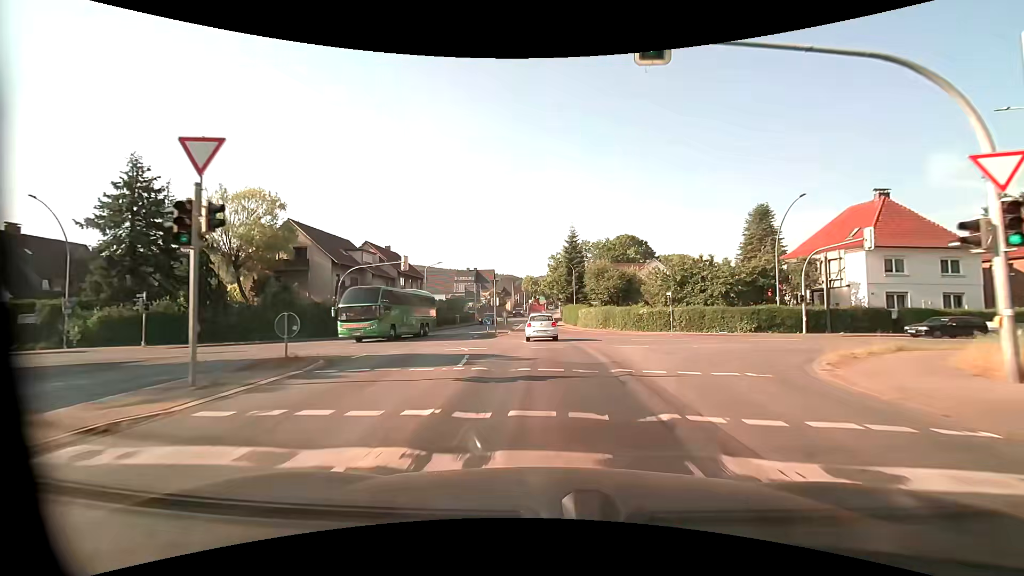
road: primary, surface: asphalt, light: Day
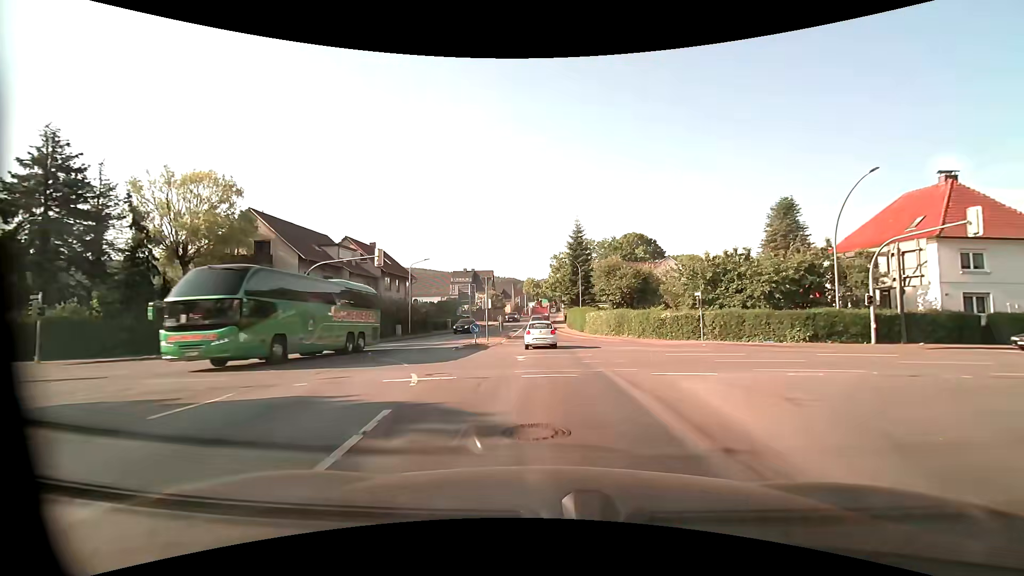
(0.0, +7.3) m; -1°
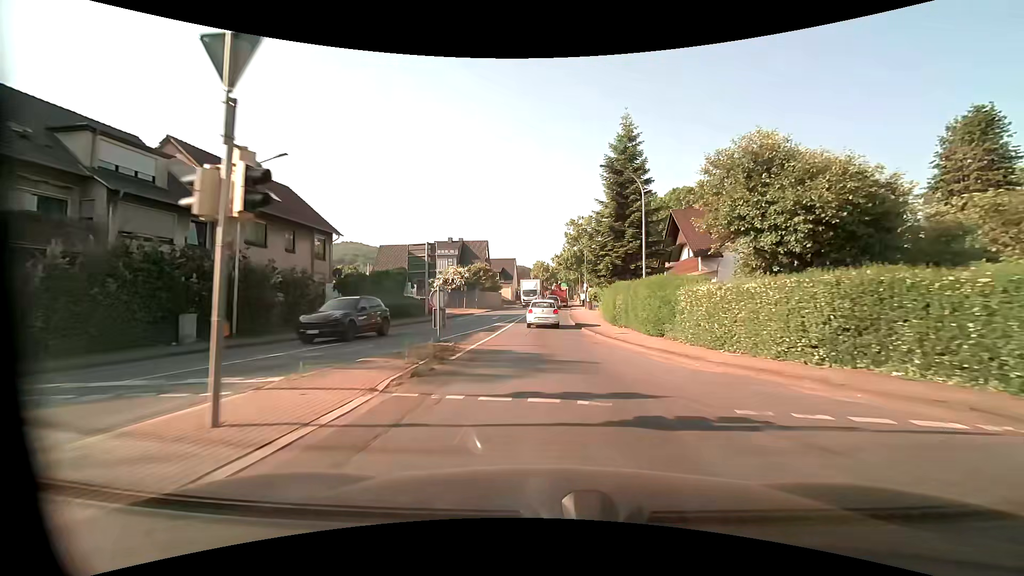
(-0.1, +29.6) m; 0°
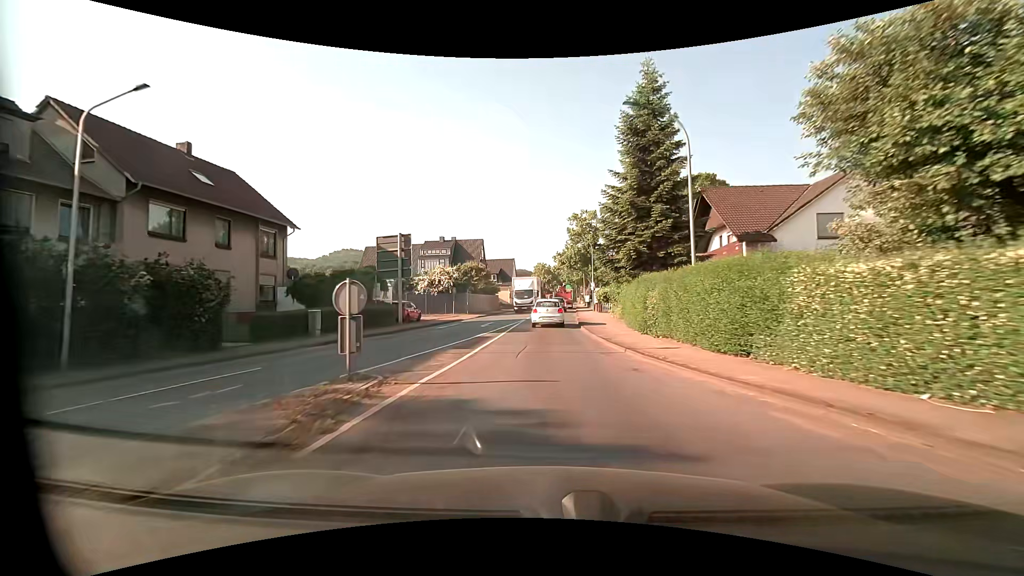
(0.0, +7.5) m; -1°
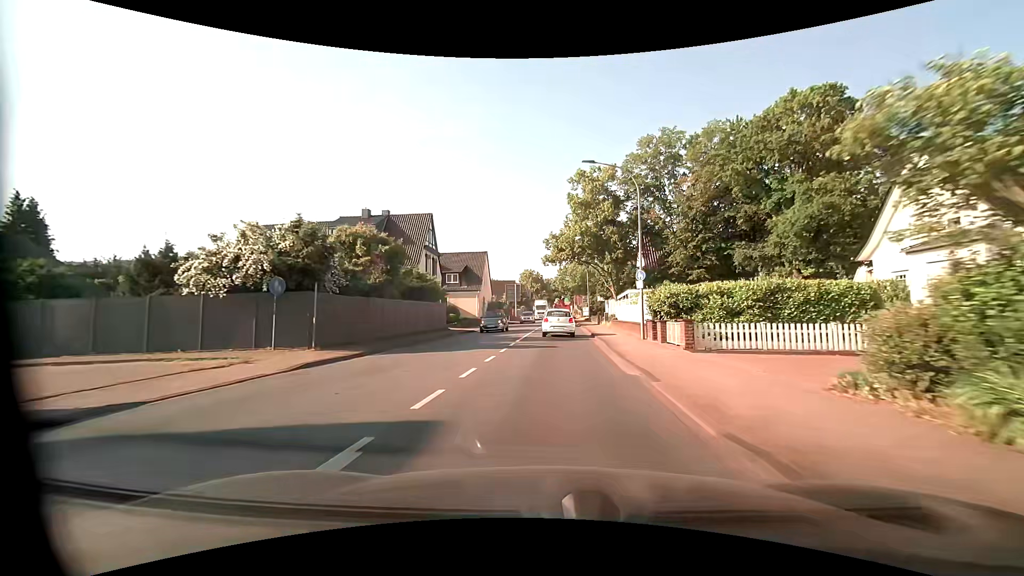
(+0.2, +29.6) m; +2°
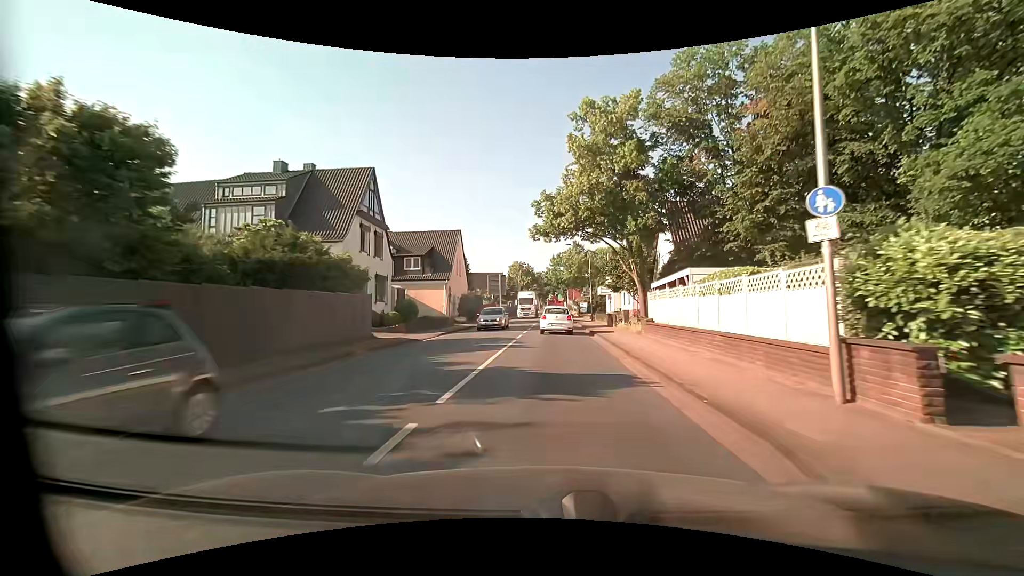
(0.0, +14.5) m; +1°
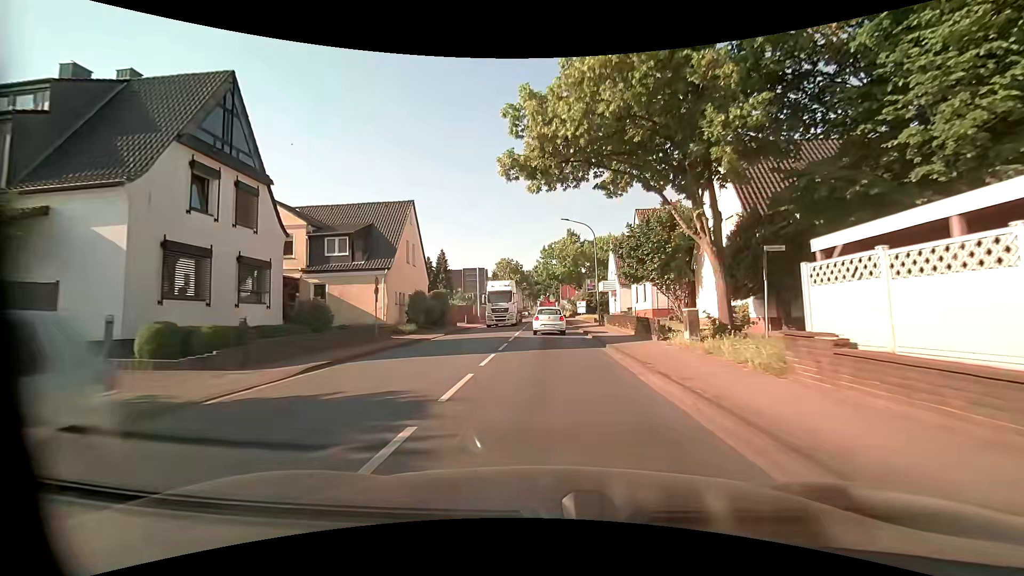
(+0.1, +14.5) m; +1°
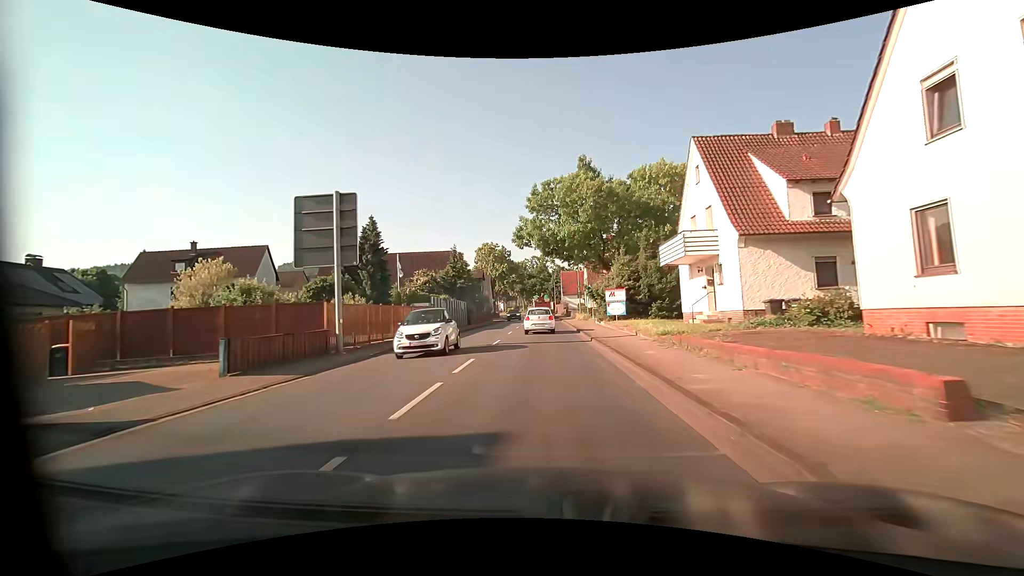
(+0.4, +37.4) m; +1°
(0, +10) (0, +20) (0, +30) (0, +40) (0, +50) (-1, +60) (-1, +70) (-1, +80) (-2, +90) (-2, +100) m
